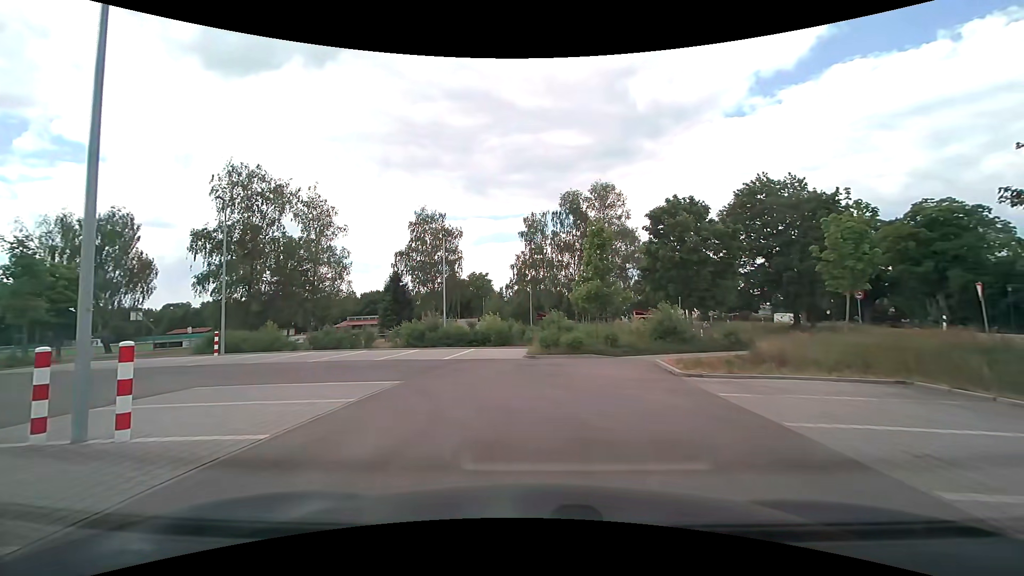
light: Day
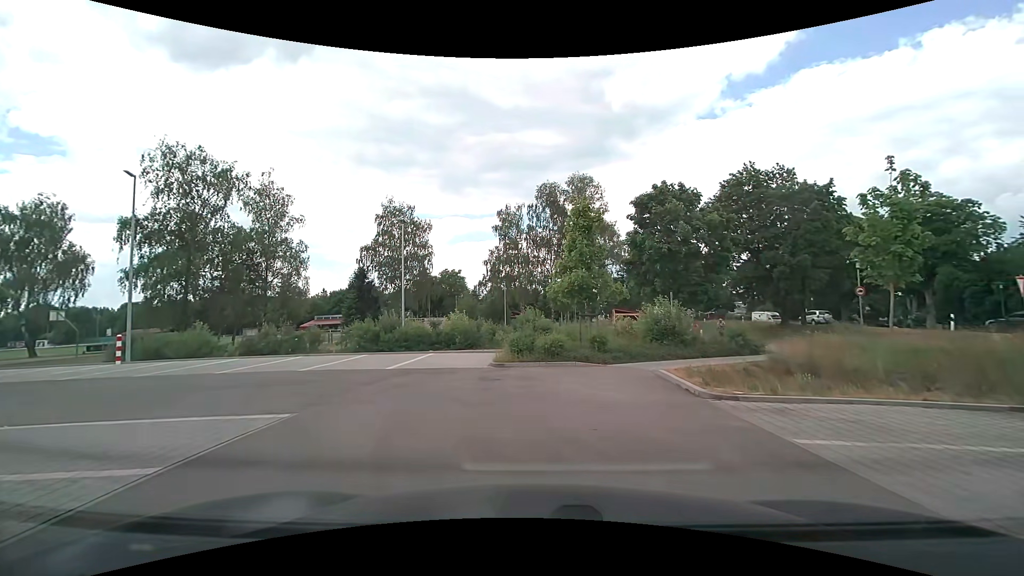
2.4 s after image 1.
(+0.1, +3.9) m; +2°
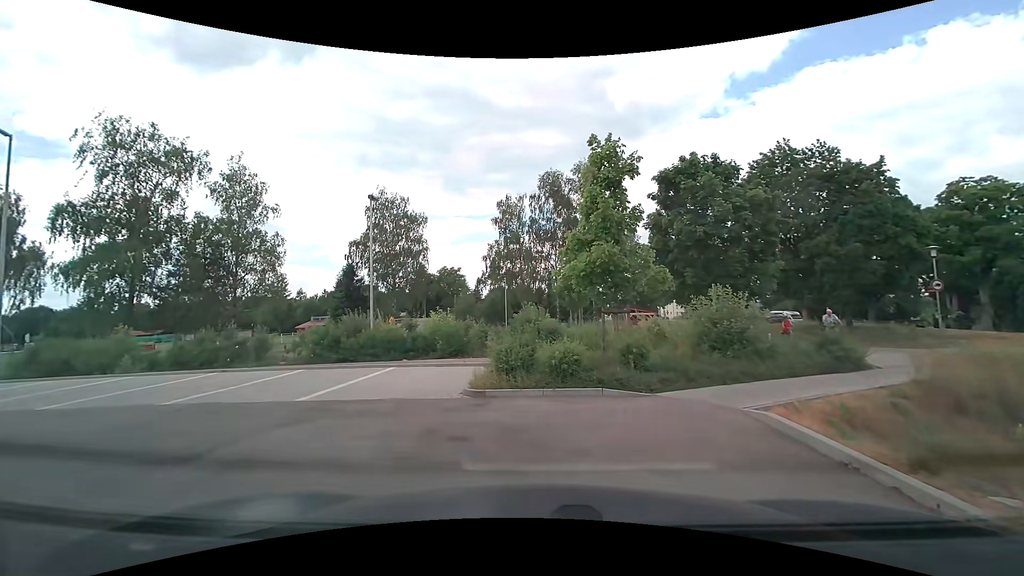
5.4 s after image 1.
(+0.2, +5.6) m; 0°
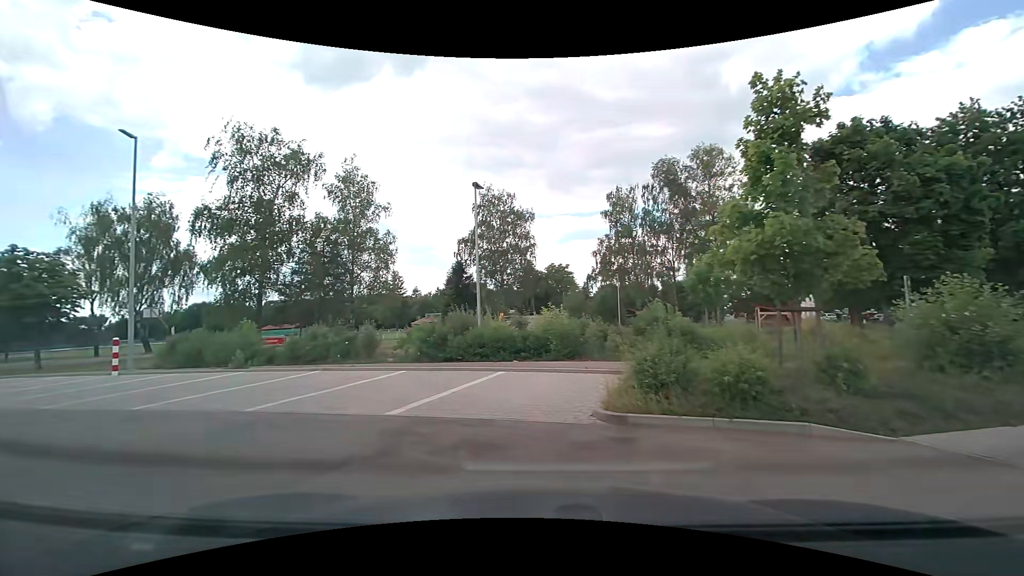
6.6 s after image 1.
(-0.2, +2.3) m; -10°
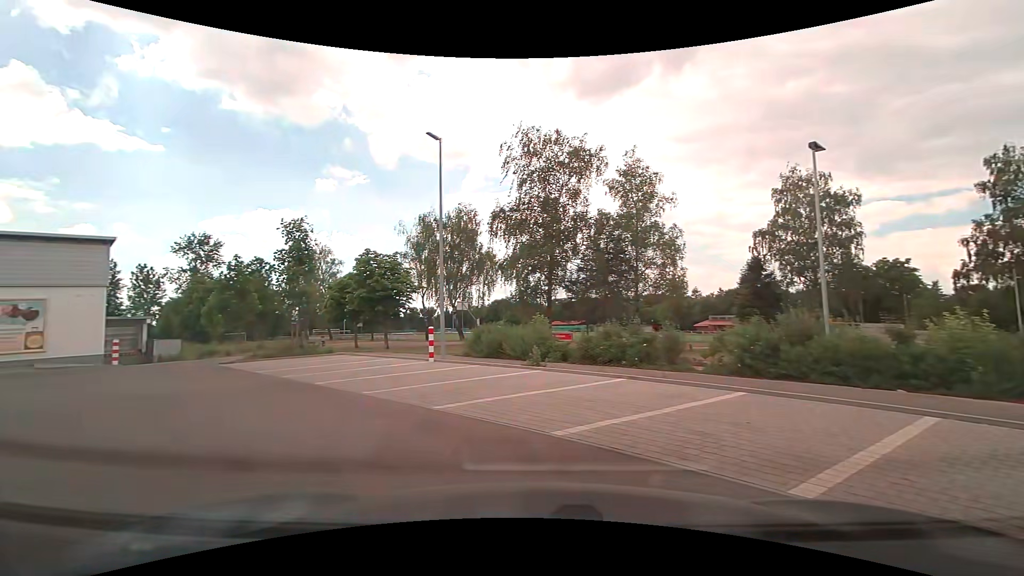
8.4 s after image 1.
(-0.9, +3.0) m; -33°
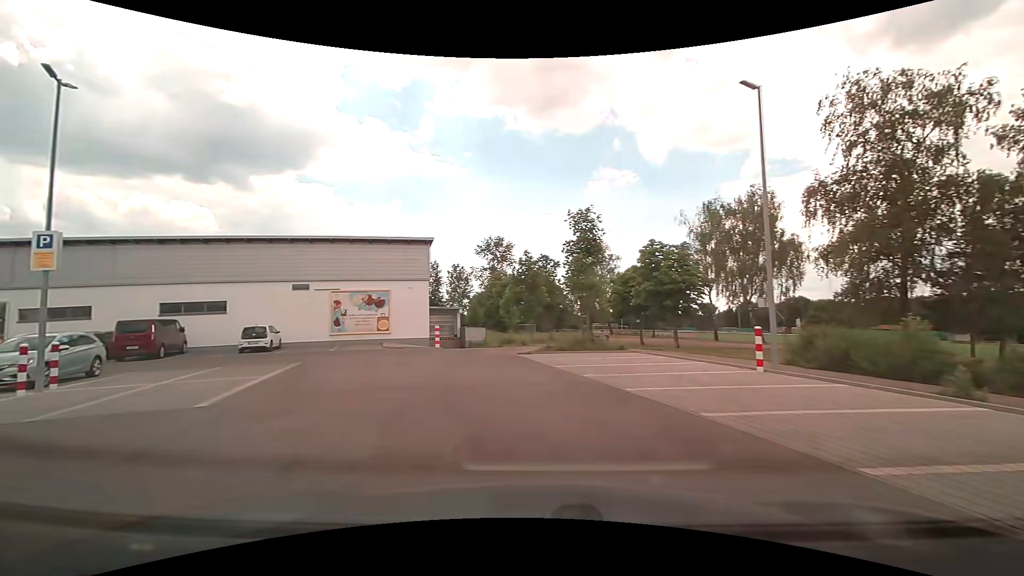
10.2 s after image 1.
(-0.8, +2.8) m; -29°
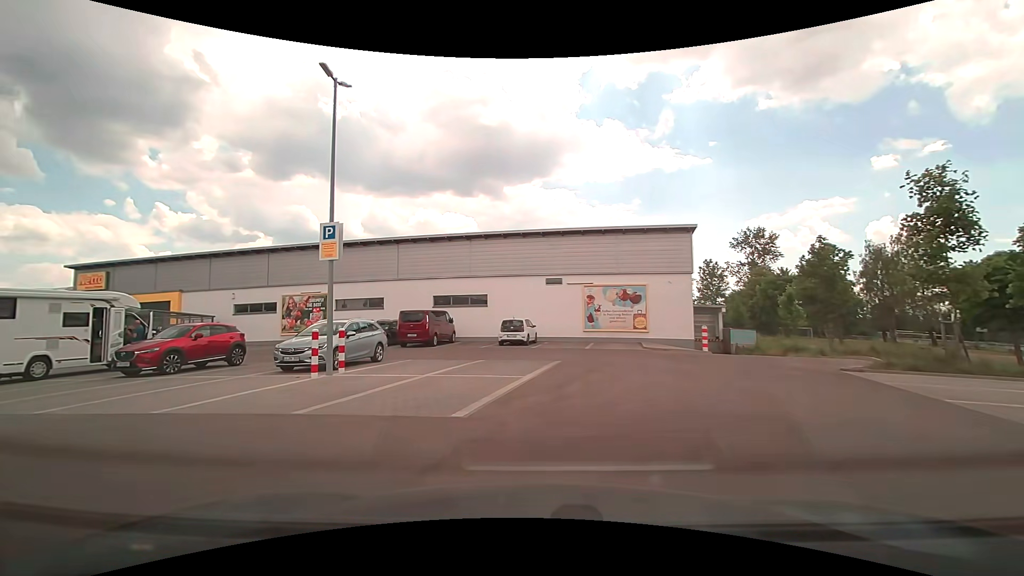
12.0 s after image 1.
(-0.9, +3.2) m; -27°
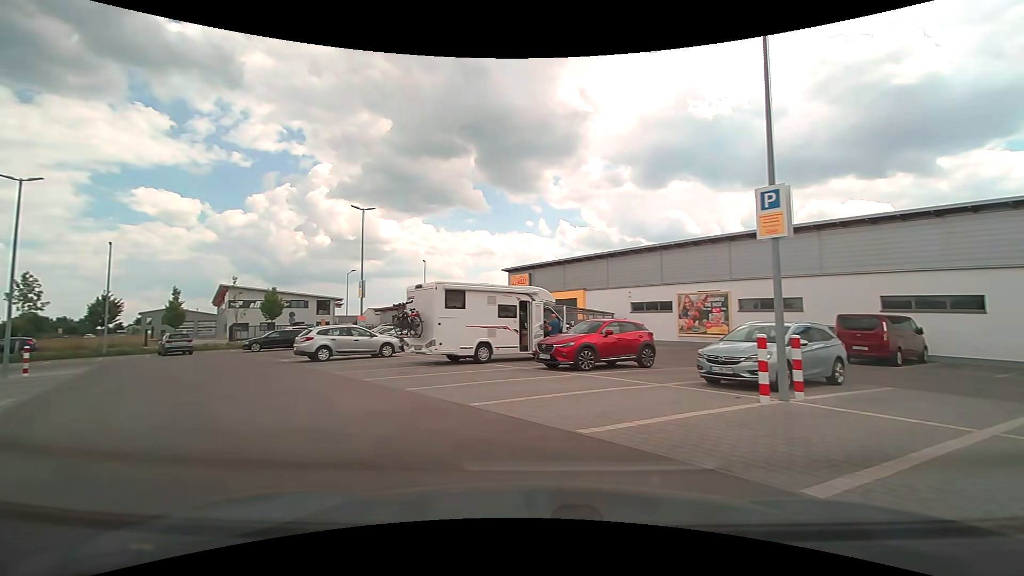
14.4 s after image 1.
(-1.2, +3.6) m; -41°
